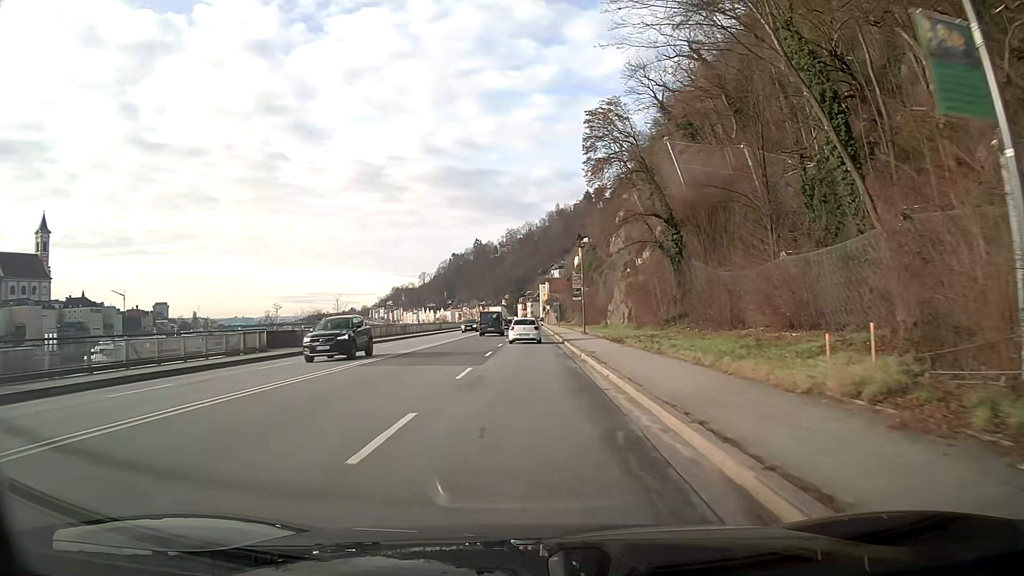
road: primary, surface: asphalt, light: Day
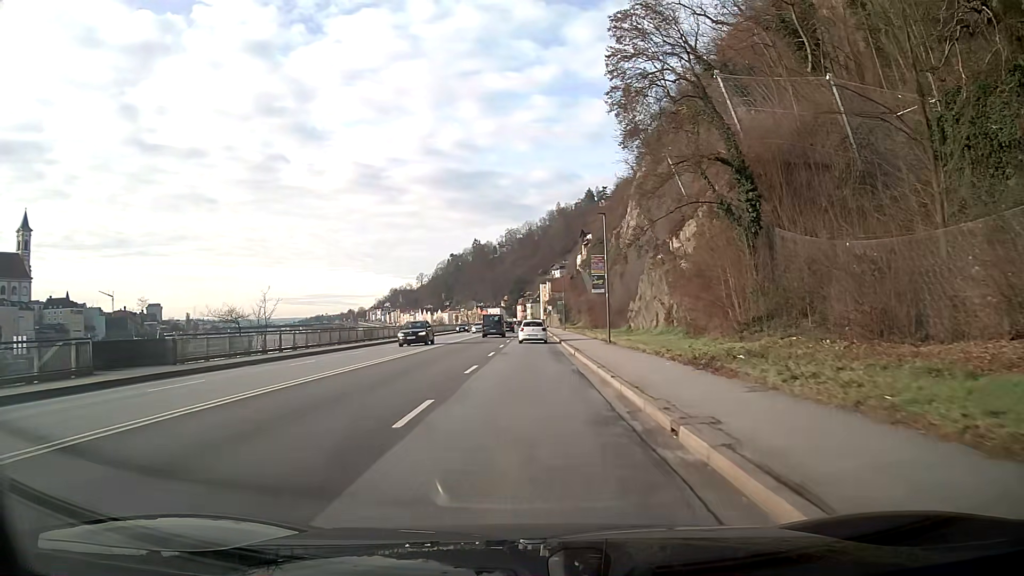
(0.0, +16.1) m; 0°
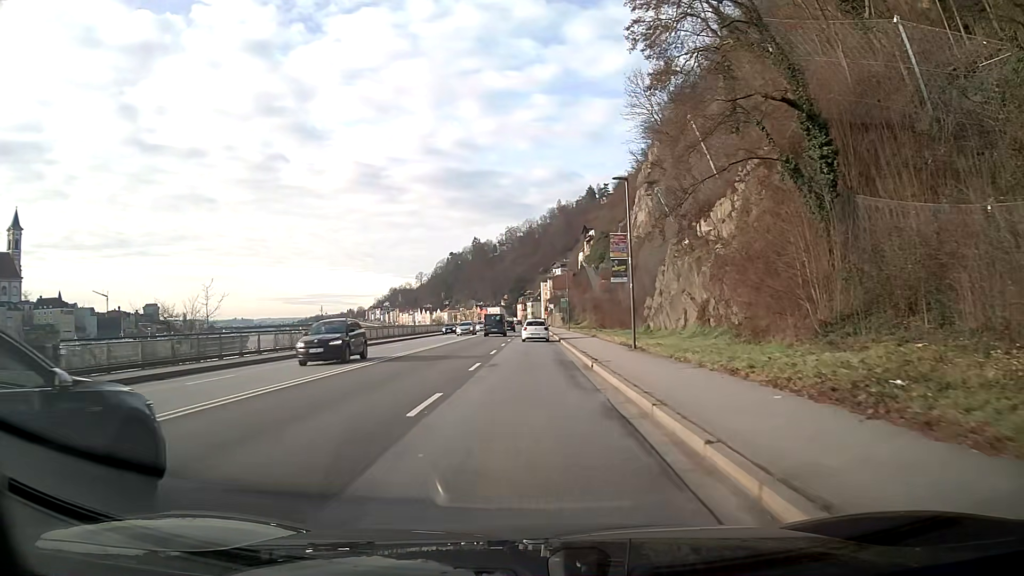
(0.0, +8.1) m; 0°
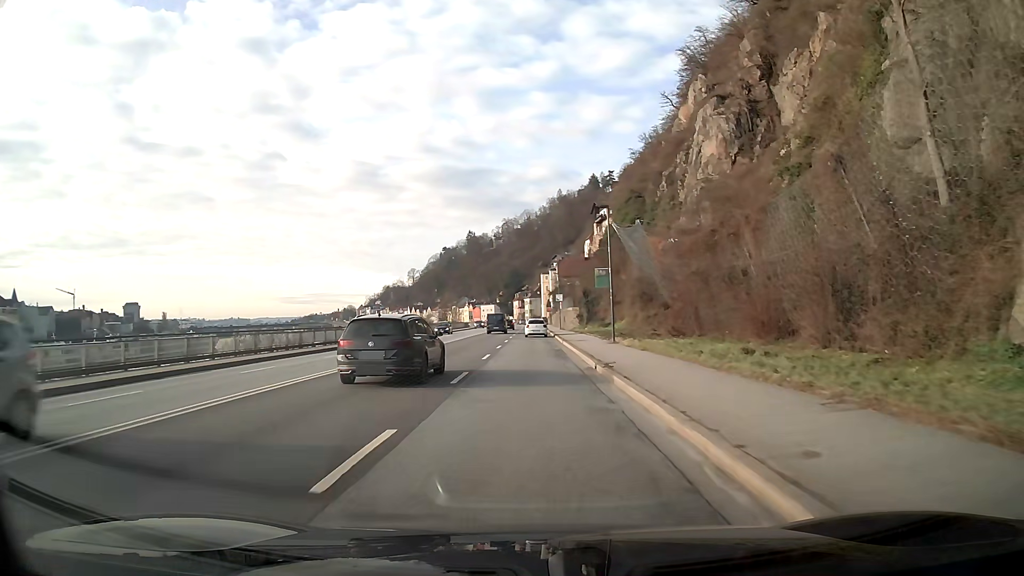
(0.0, +40.4) m; 0°
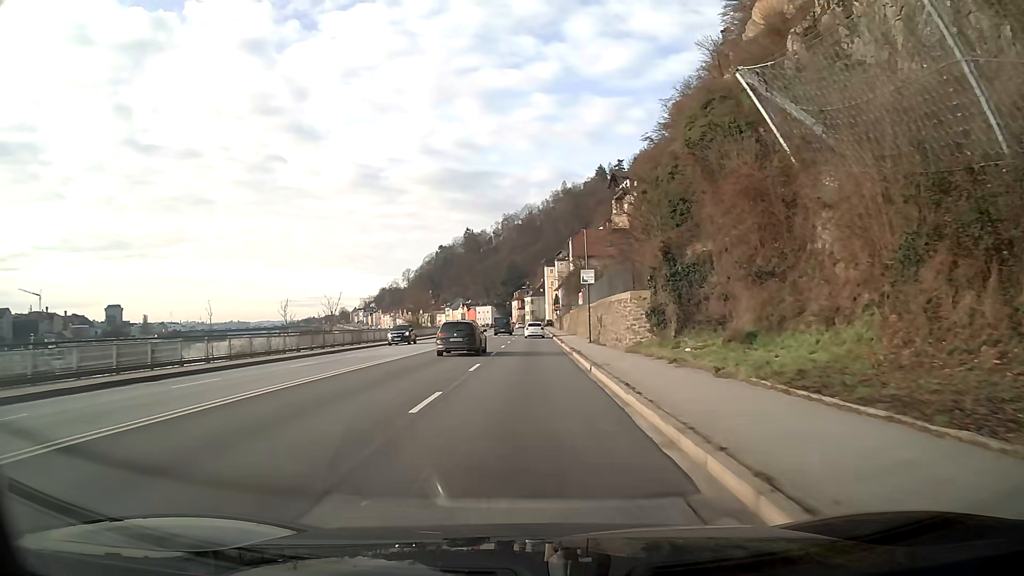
(+0.1, +40.4) m; 0°
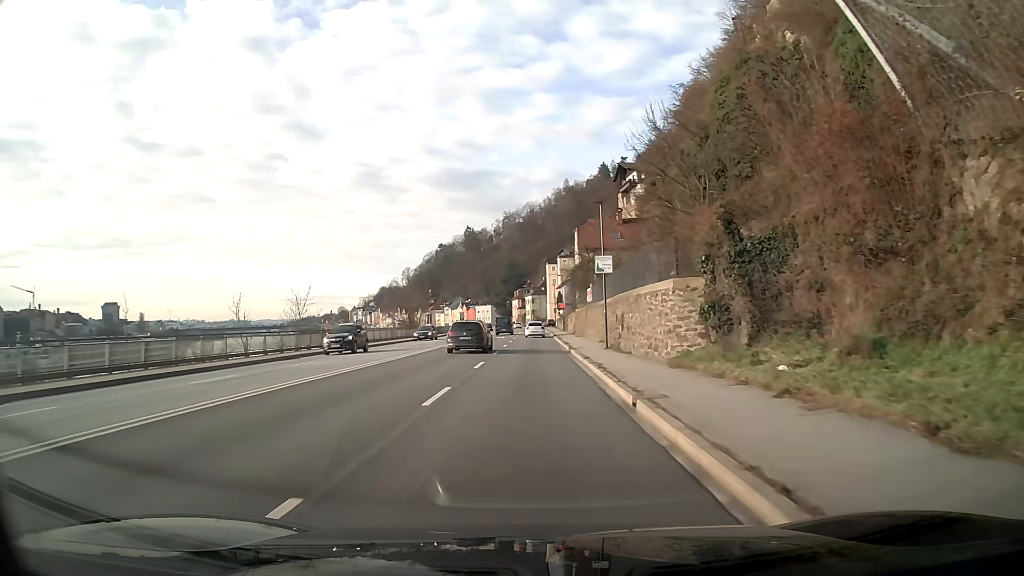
(0.0, +8.0) m; 0°
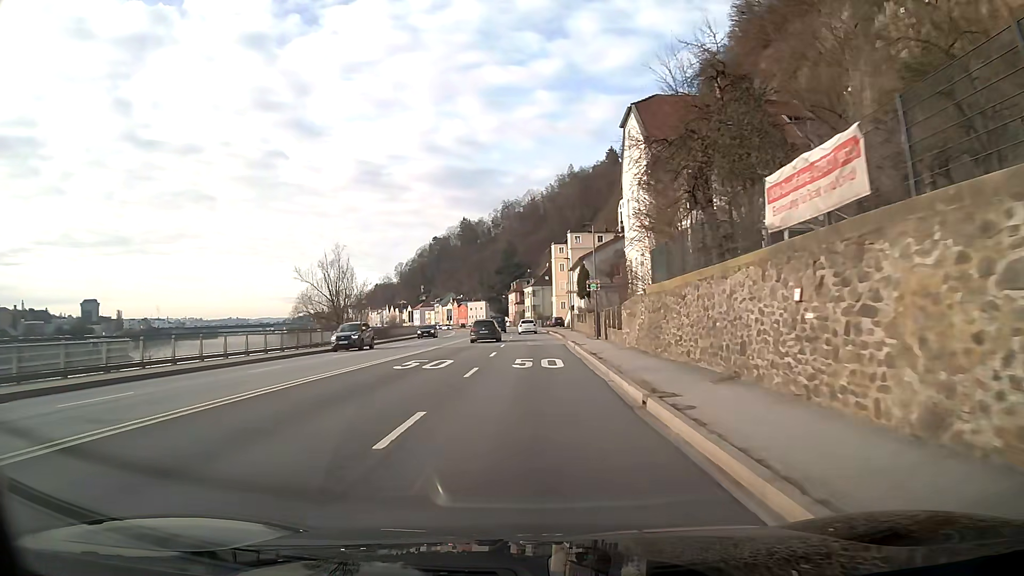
(-0.3, +40.3) m; 0°
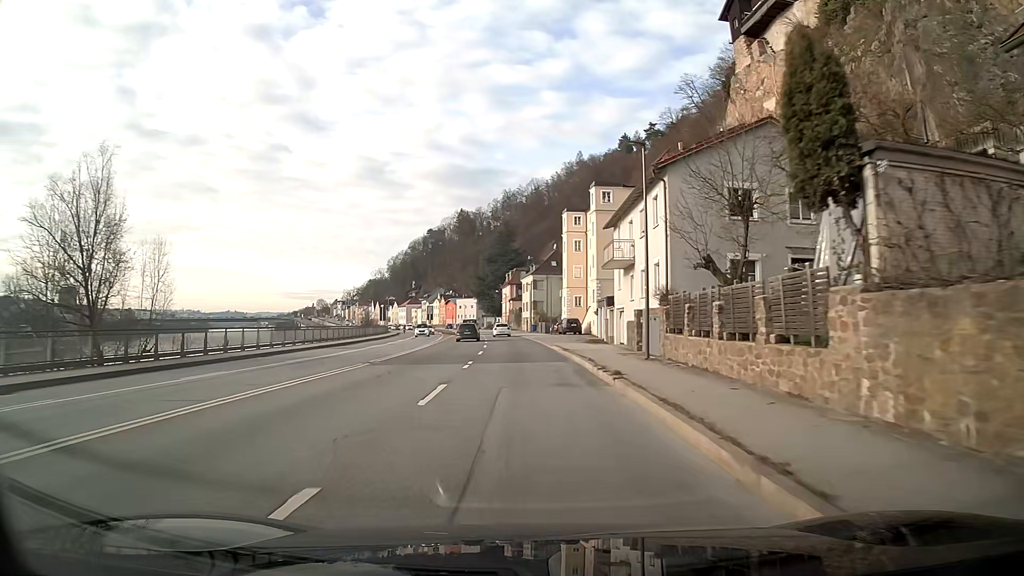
(-0.1, +40.3) m; 0°
